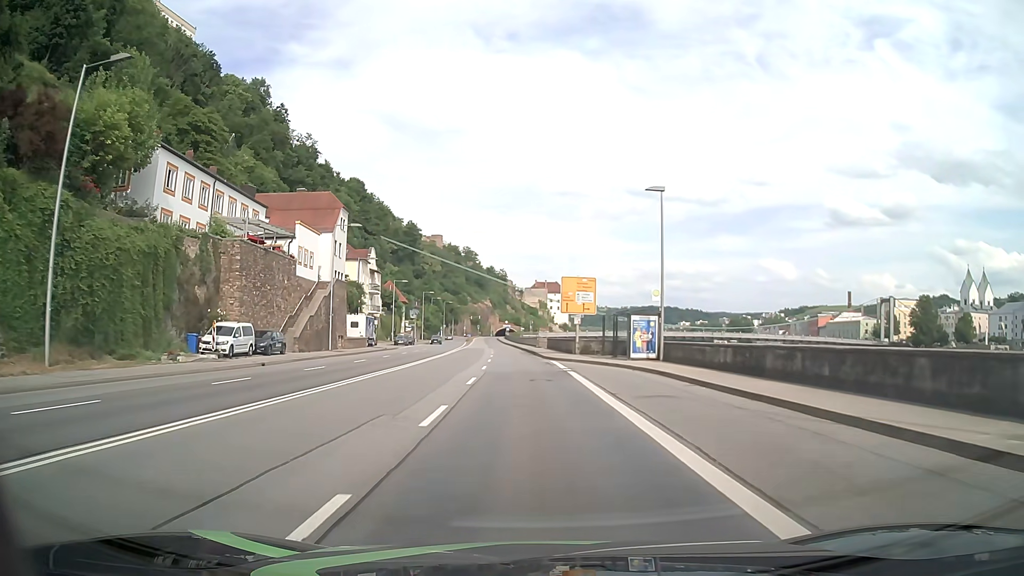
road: primary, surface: asphalt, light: Day
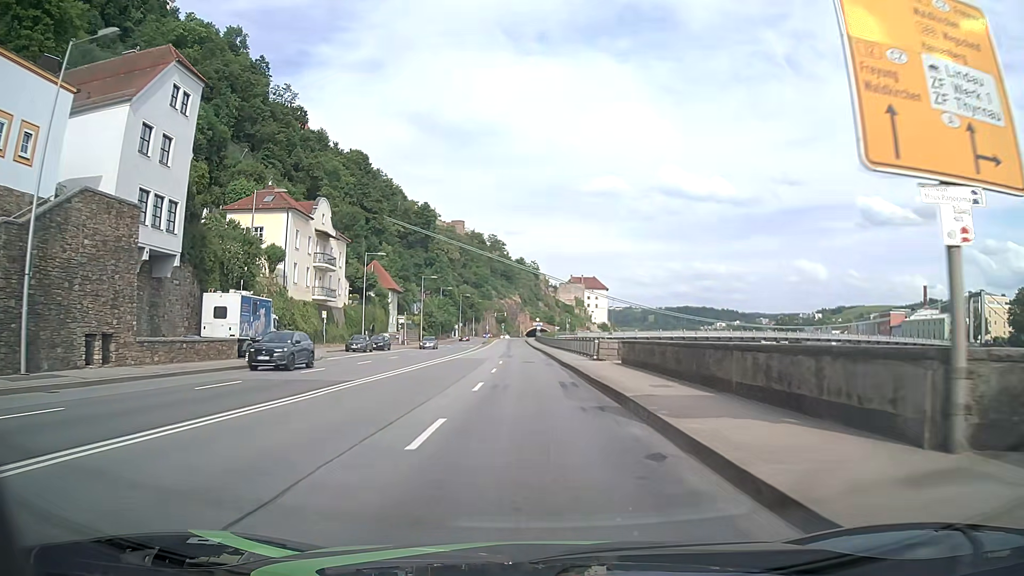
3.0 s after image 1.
(-1.1, +38.3) m; -3°
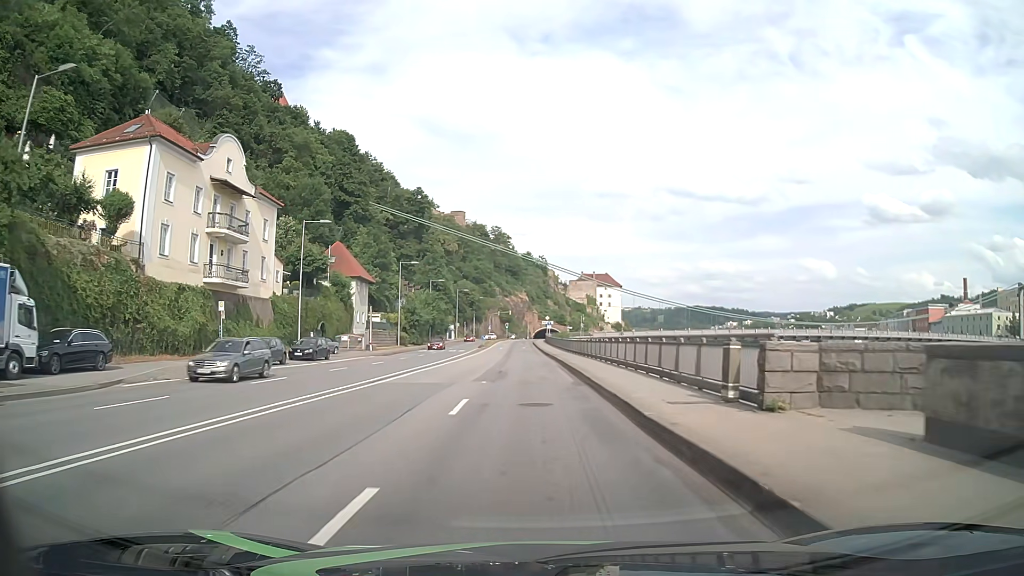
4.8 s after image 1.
(-0.2, +23.0) m; -1°
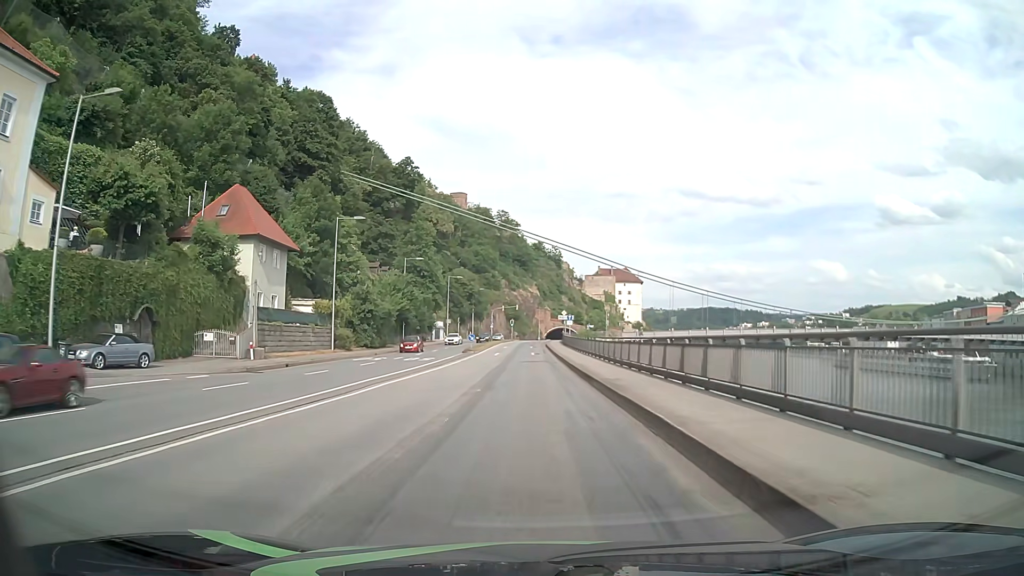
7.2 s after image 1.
(-0.2, +30.6) m; -1°
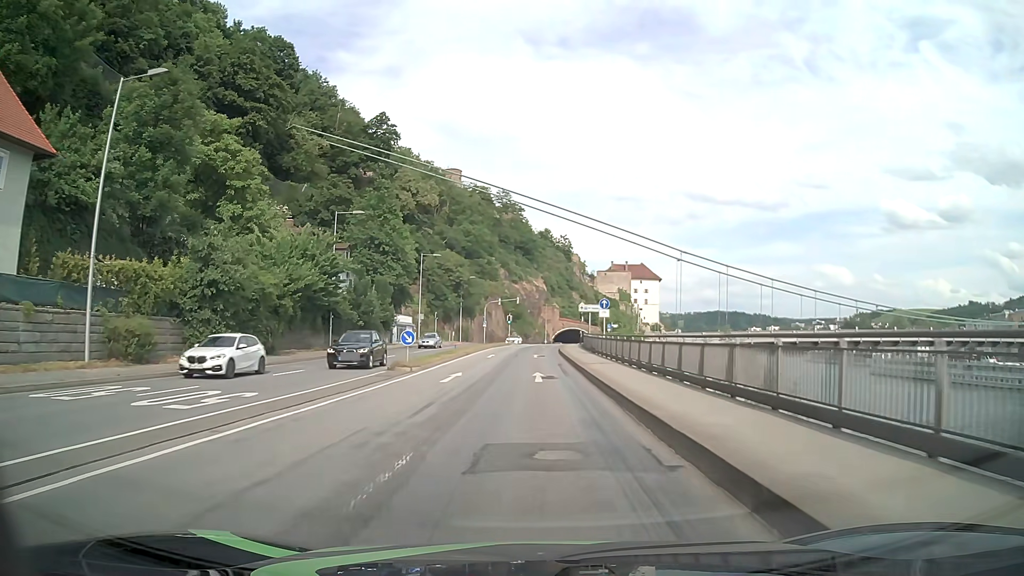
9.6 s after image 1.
(-0.1, +30.5) m; -1°
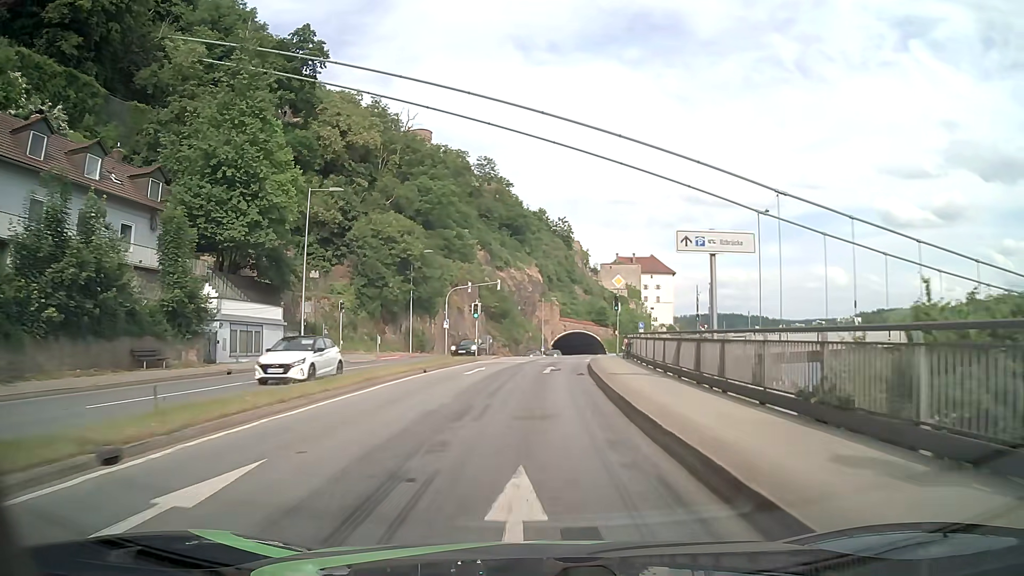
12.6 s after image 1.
(+0.3, +37.9) m; +1°
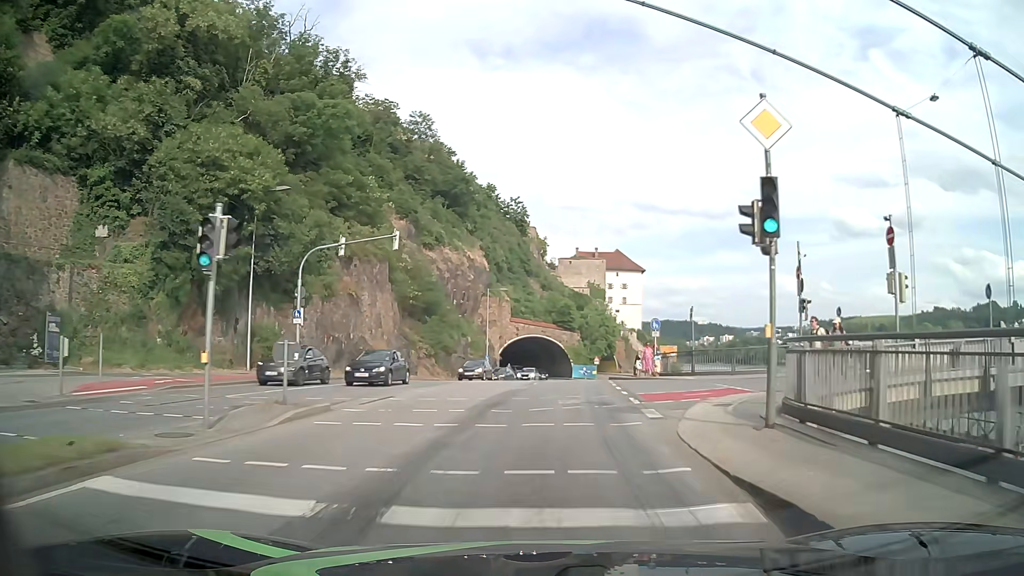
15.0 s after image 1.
(+0.7, +30.1) m; +4°
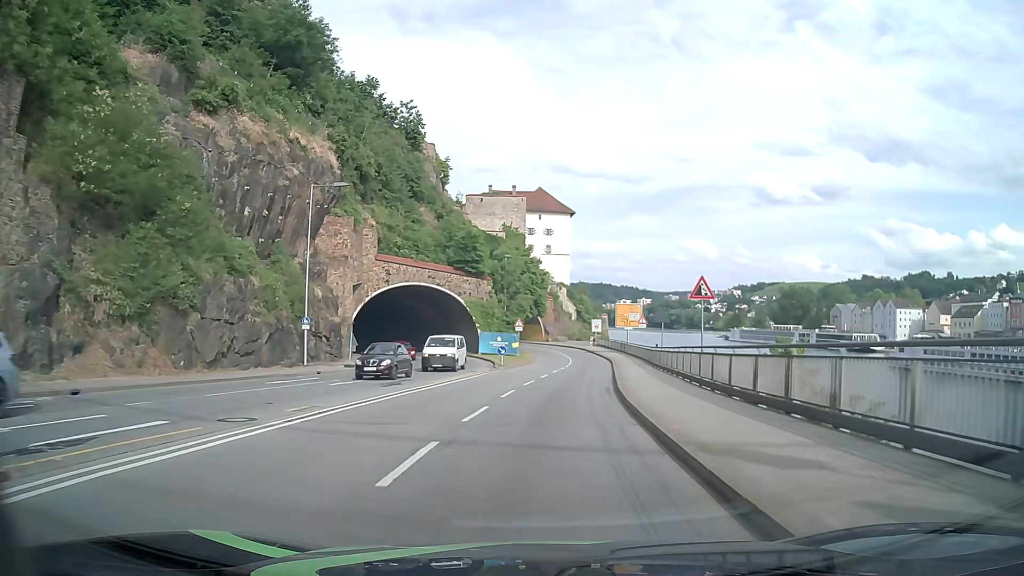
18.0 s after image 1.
(+2.5, +38.0) m; +8°
(0, +10) (+1, +20) (+2, +30) (+3, +40) (+4, +50) (+5, +60) (+5, +70) (+4, +80) (+2, +89) (-2, +99) m
